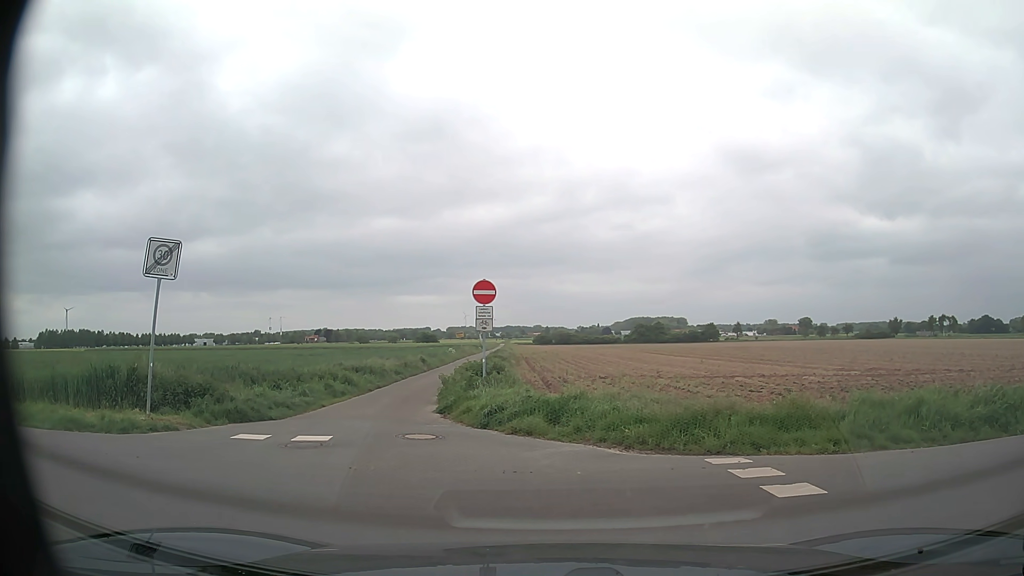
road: residential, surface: asphalt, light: Day
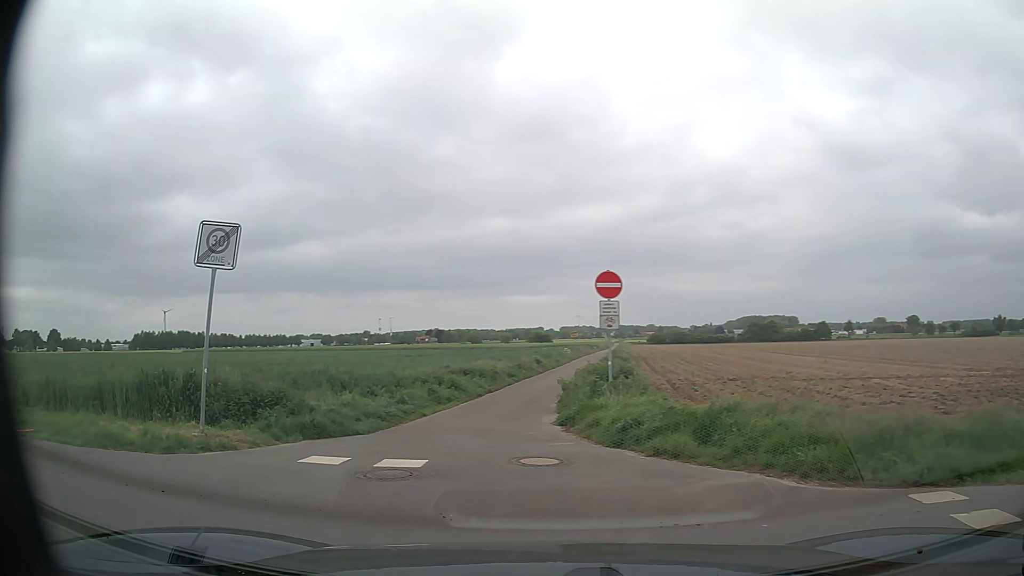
(-0.1, +2.3) m; -8°
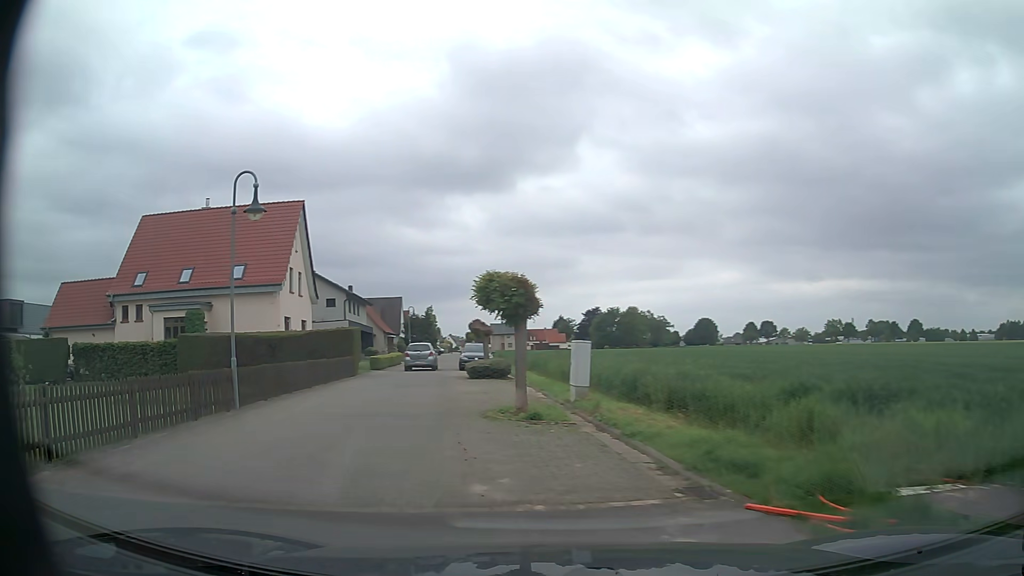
(-6.1, +7.1) m; -76°
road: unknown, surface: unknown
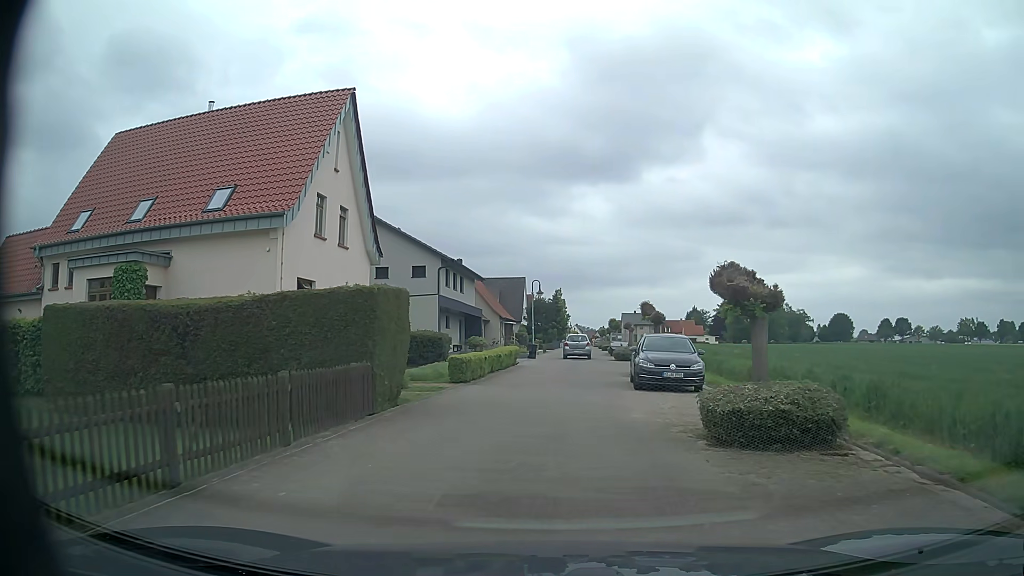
(-3.9, +18.5) m; -12°
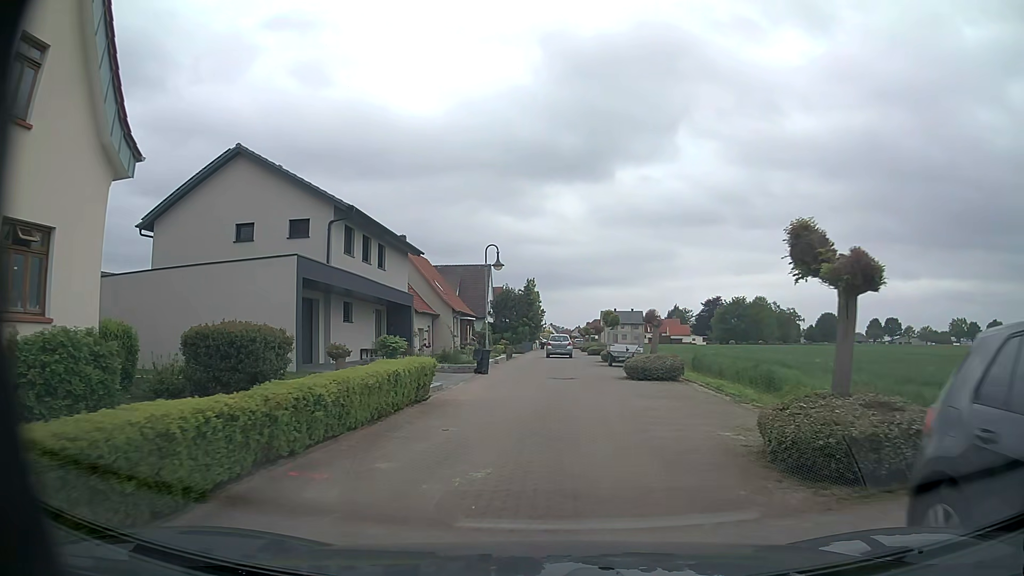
(+0.5, +17.2) m; +2°
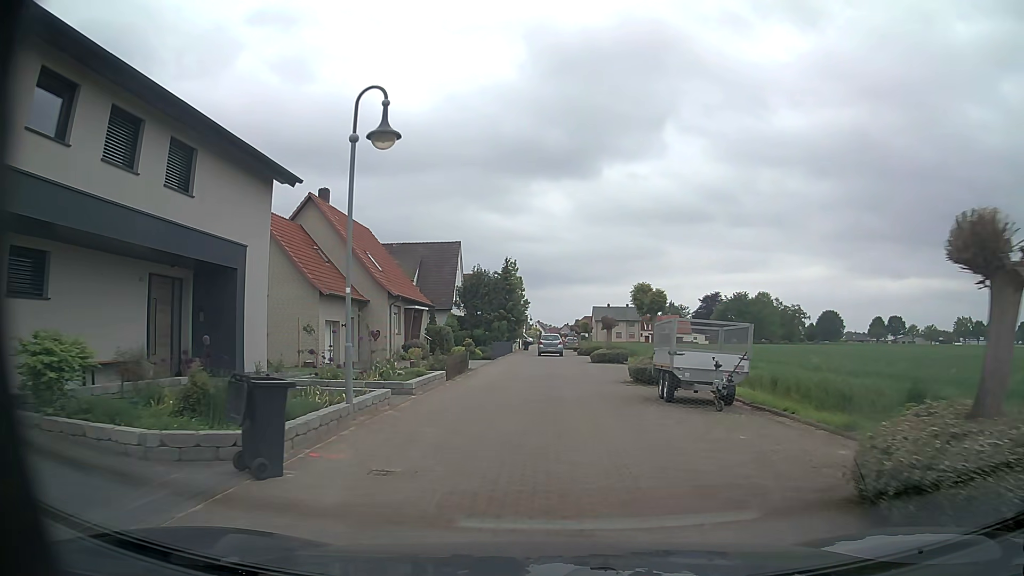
(+0.3, +17.9) m; +1°
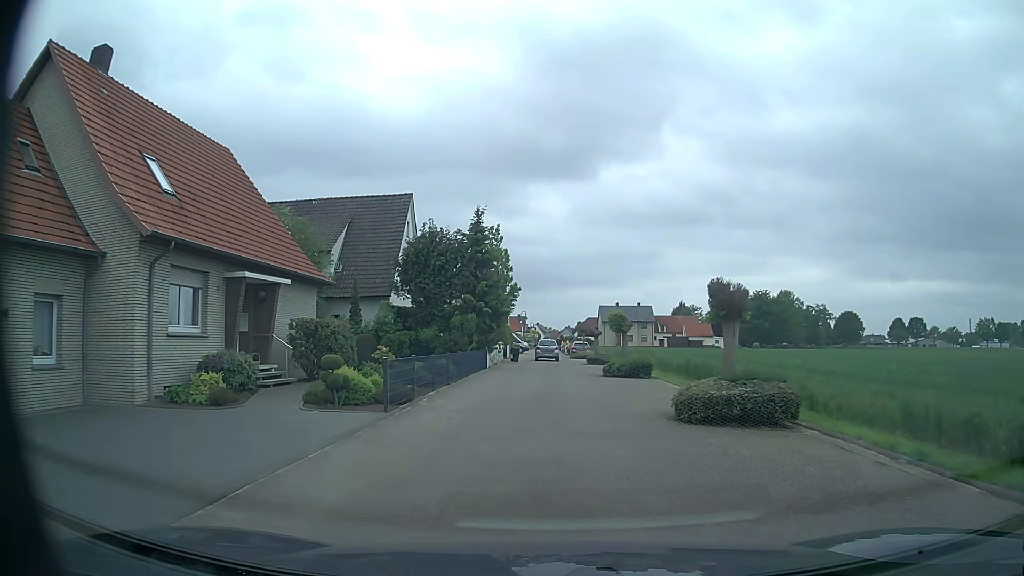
(0.0, +23.0) m; +1°
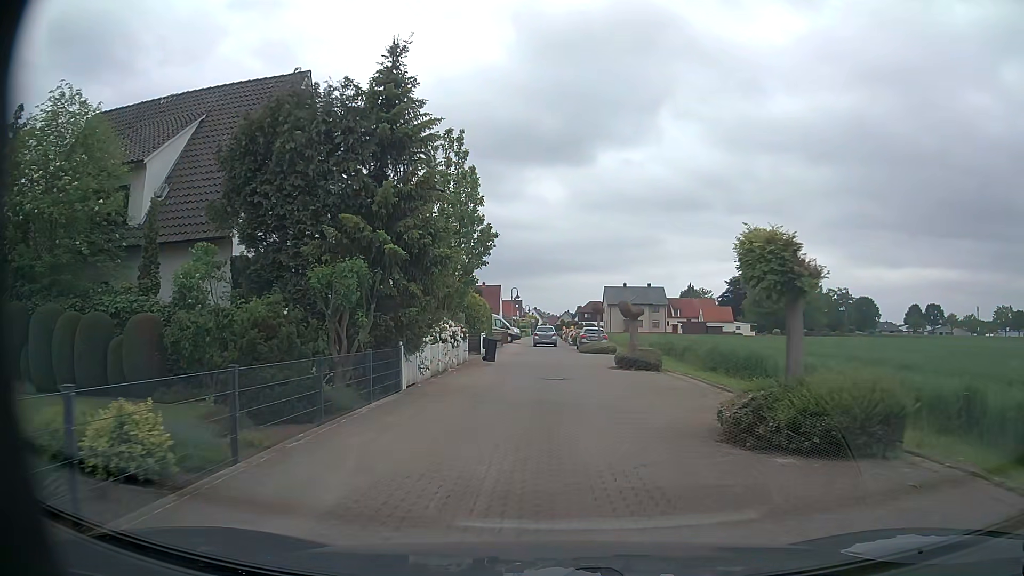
(-0.2, +18.6) m; 0°
(0, +10) (0, +20) (0, +30) (0, +40) (-1, +50) (-1, +60) (-1, +70) (-1, +80) (-1, +90) (-1, +100) m
